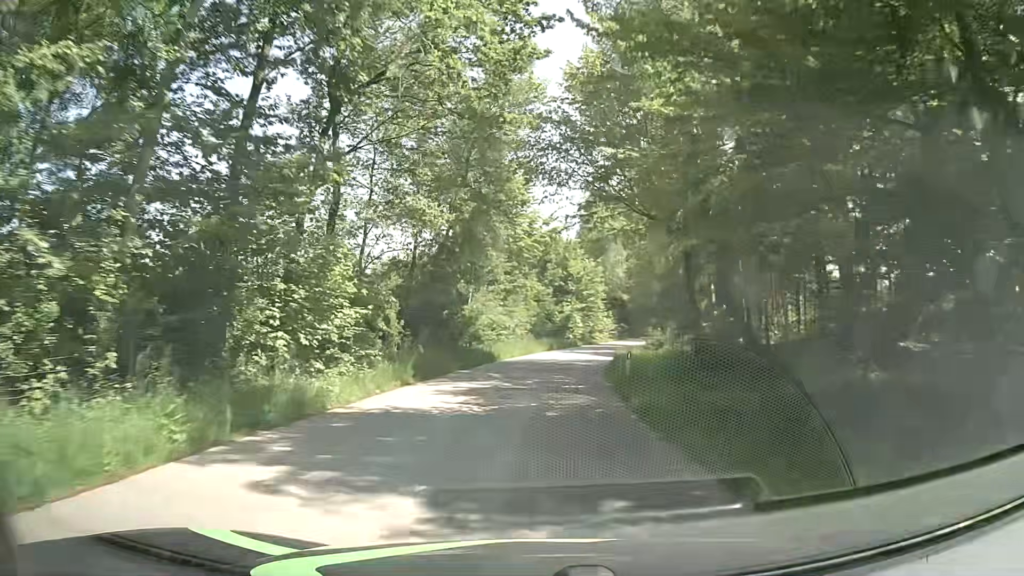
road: unclassified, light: Day
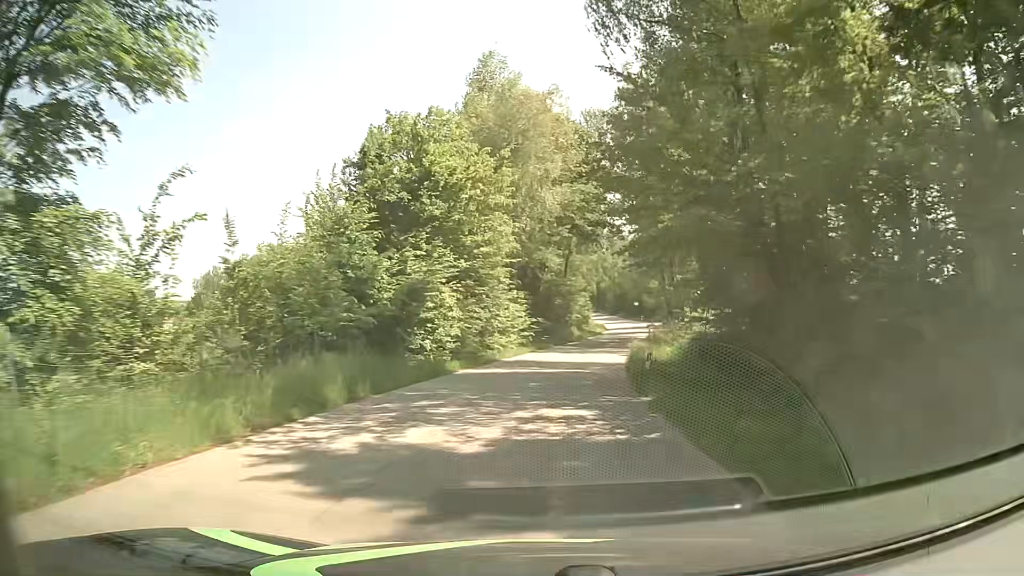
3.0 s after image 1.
(+2.3, +41.0) m; +8°
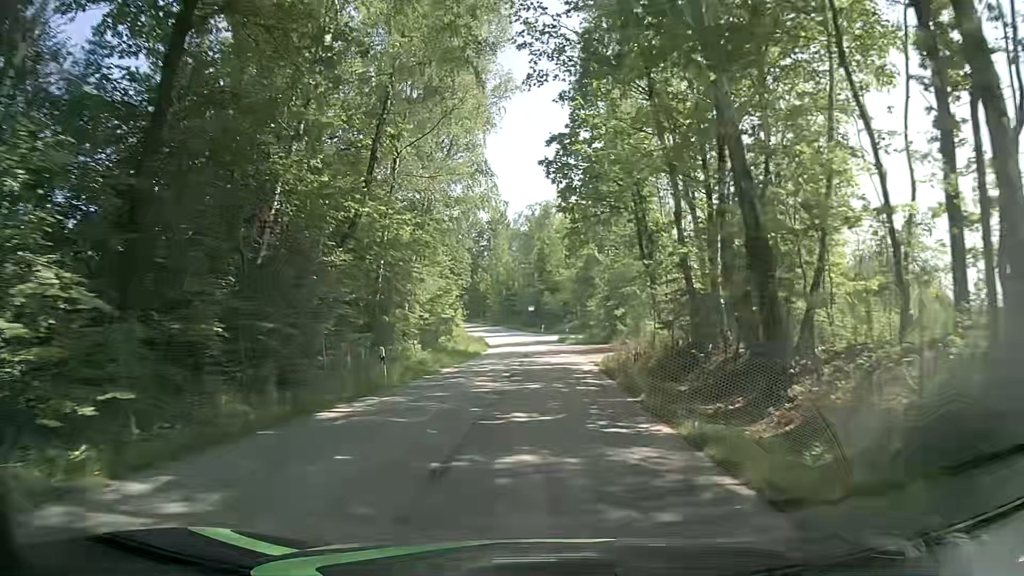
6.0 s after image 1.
(+4.3, +41.0) m; +10°
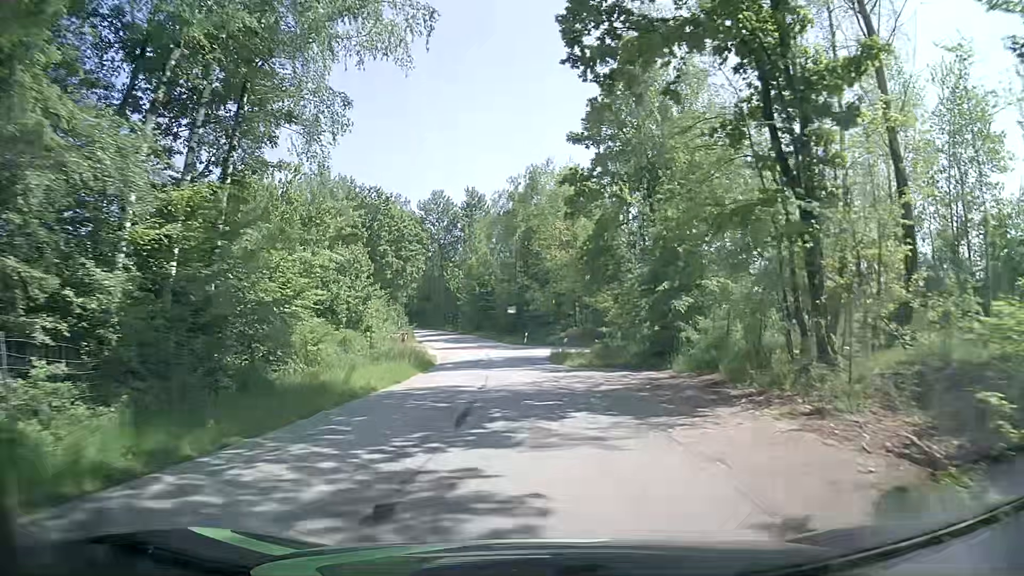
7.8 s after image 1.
(+0.9, +23.6) m; +2°
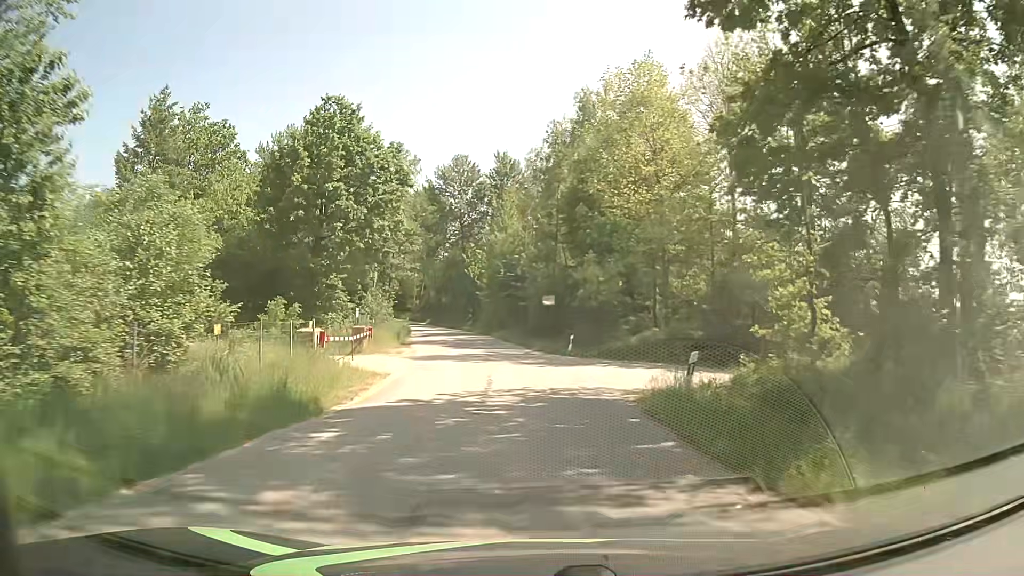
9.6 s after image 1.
(-0.7, +22.1) m; -4°
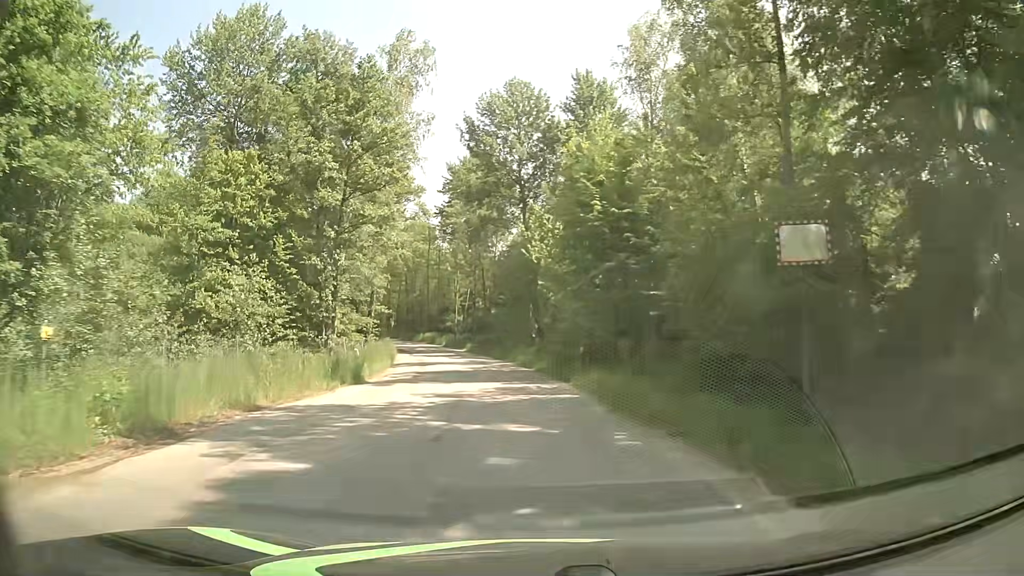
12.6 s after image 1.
(-1.7, +34.6) m; -7°
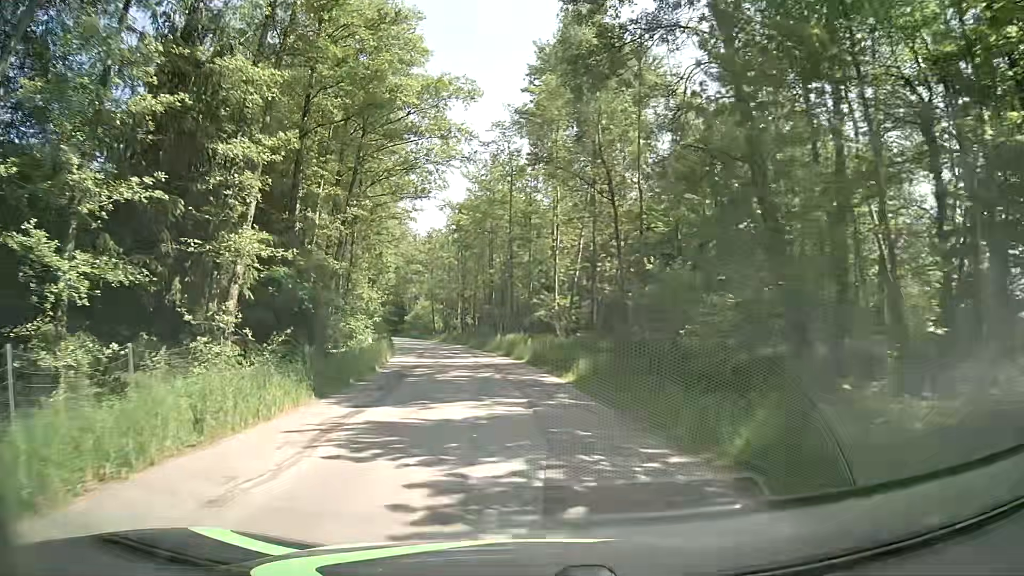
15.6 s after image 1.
(-2.6, +34.5) m; -8°
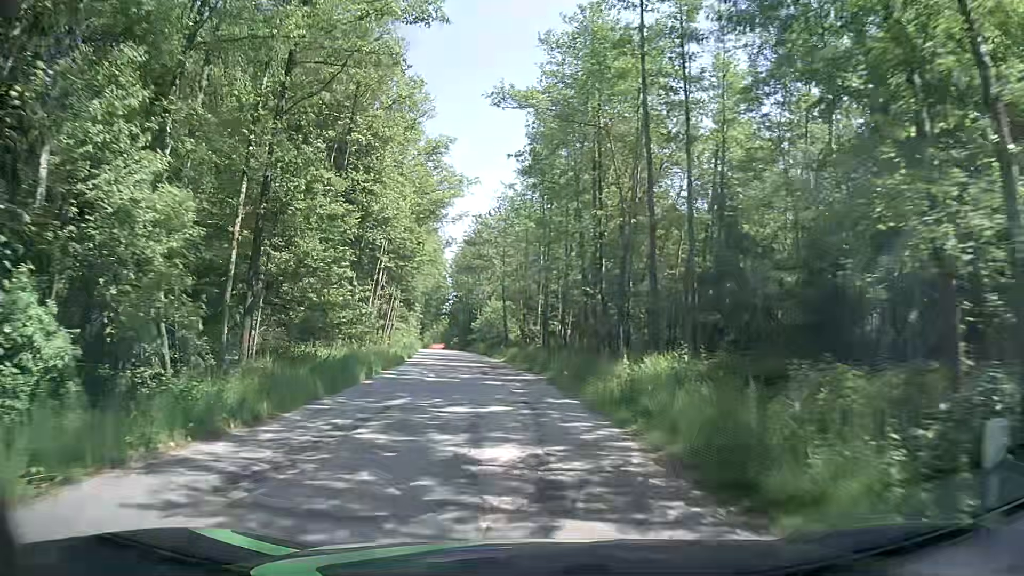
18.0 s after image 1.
(-2.6, +27.3) m; -10°
(0, +10) (-1, +20) (-2, +30) (-3, +40) (-4, +50) (-6, +60) (-7, +70) (-9, +79) (-11, +89) (-12, +99) m
